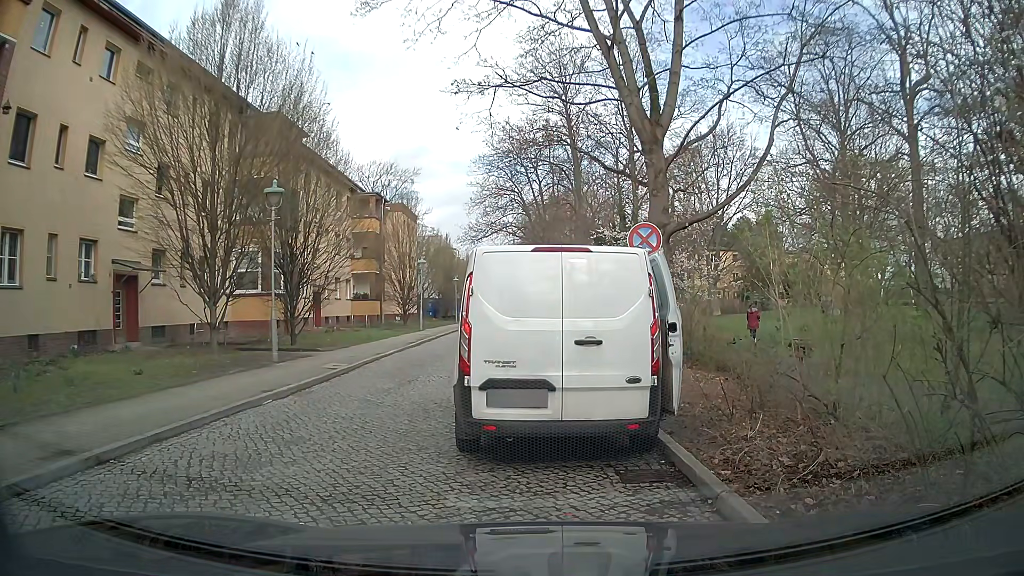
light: Day
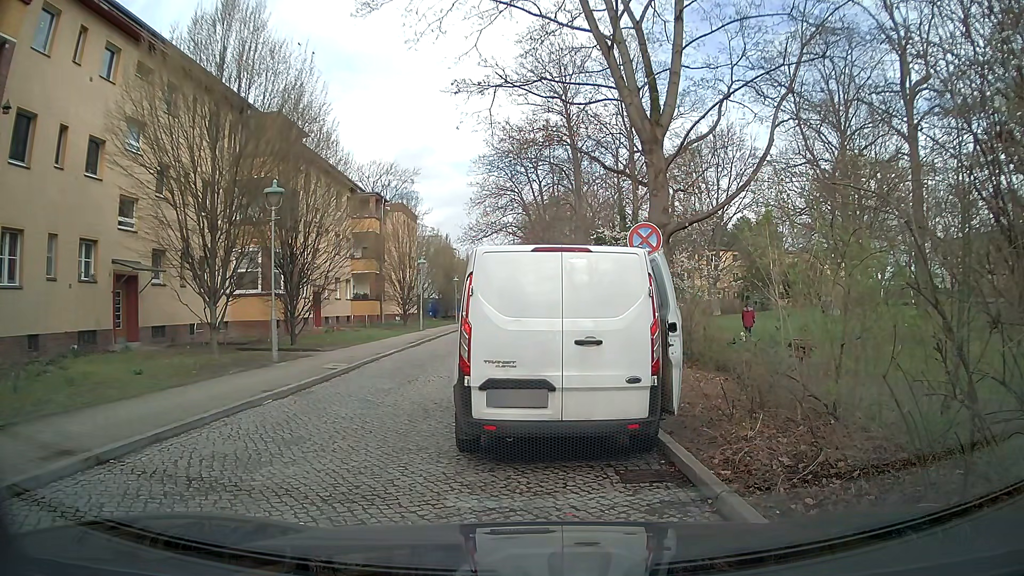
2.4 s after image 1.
(0.0, 0.0) m; 0°
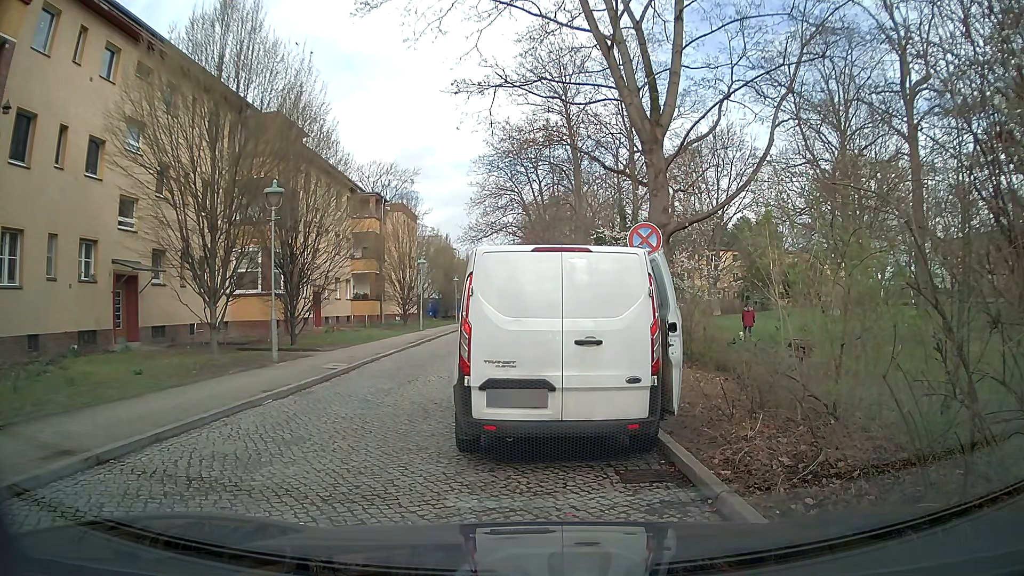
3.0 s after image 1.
(0.0, 0.0) m; 0°
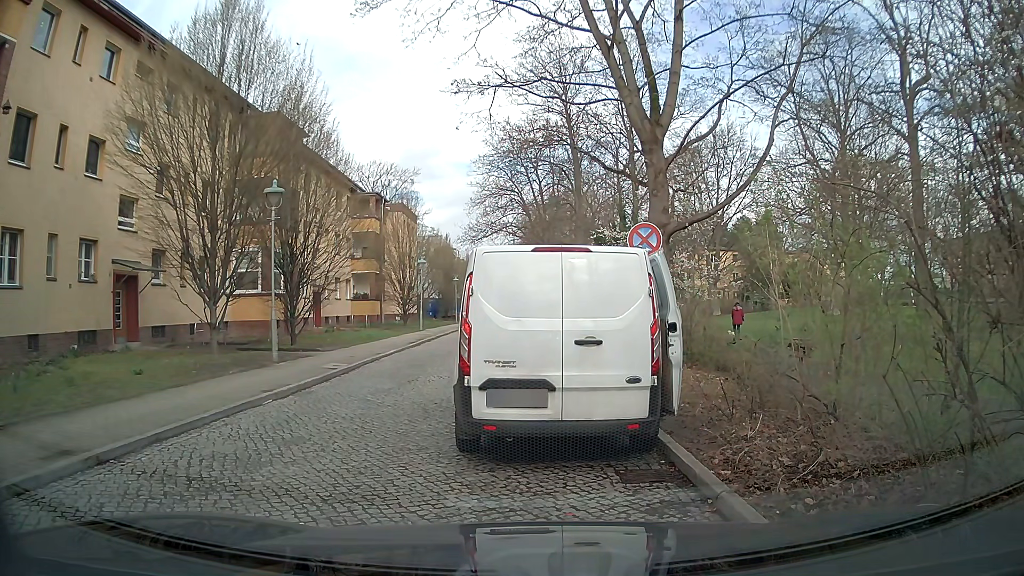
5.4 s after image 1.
(0.0, 0.0) m; 0°
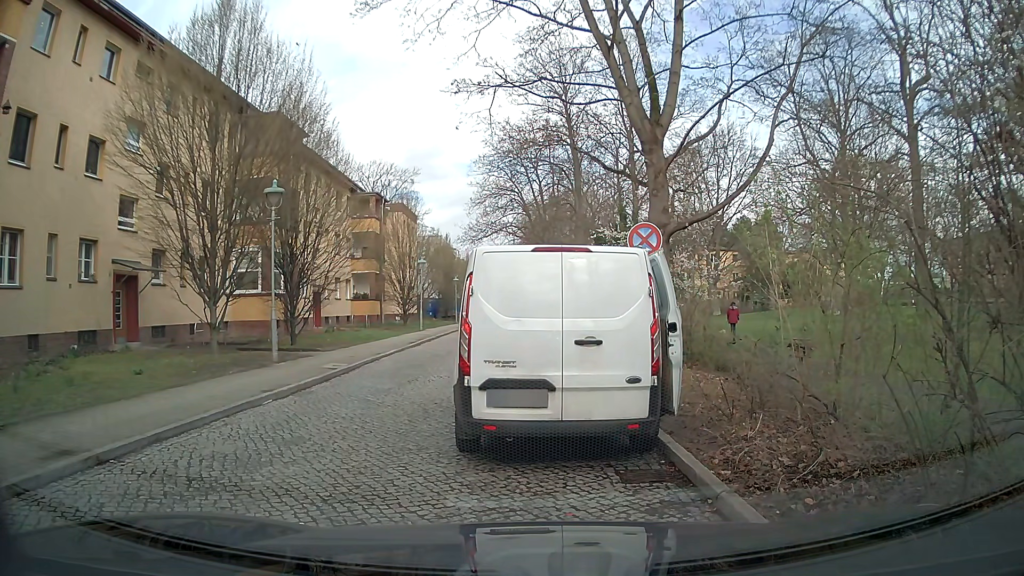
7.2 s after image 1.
(0.0, 0.0) m; 0°
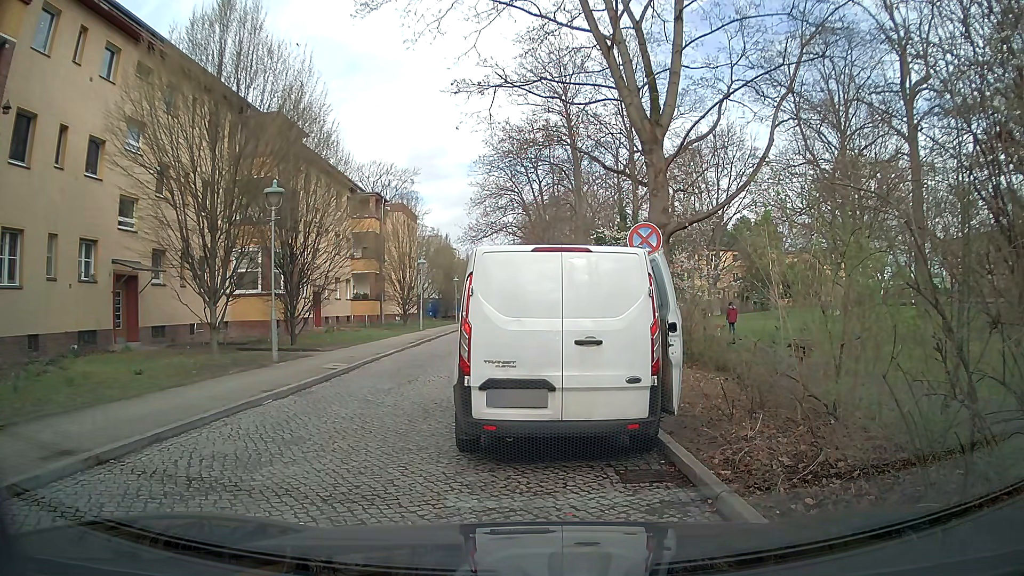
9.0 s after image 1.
(0.0, 0.0) m; 0°
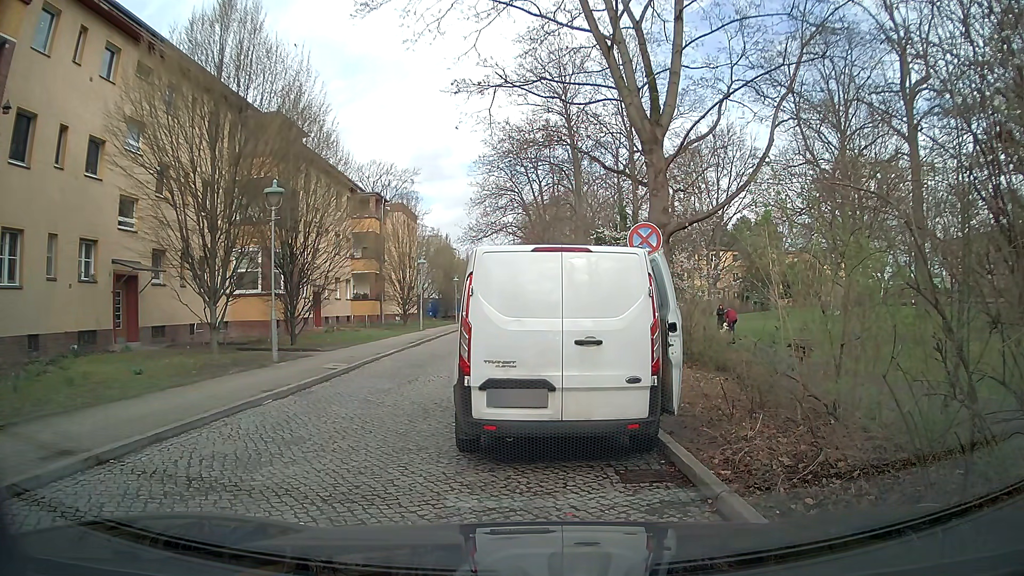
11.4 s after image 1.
(0.0, 0.0) m; 0°
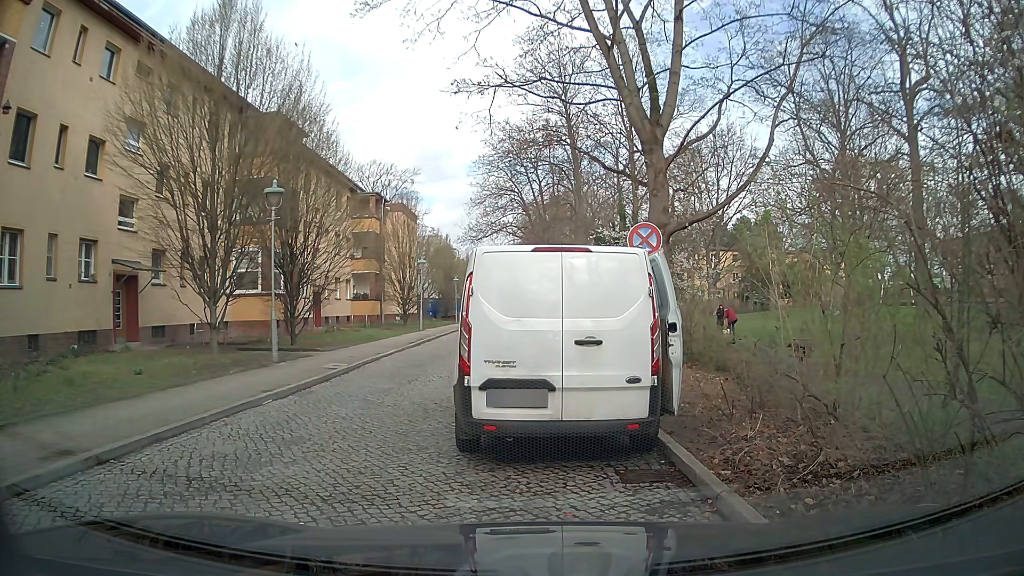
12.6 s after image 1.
(0.0, 0.0) m; 0°
